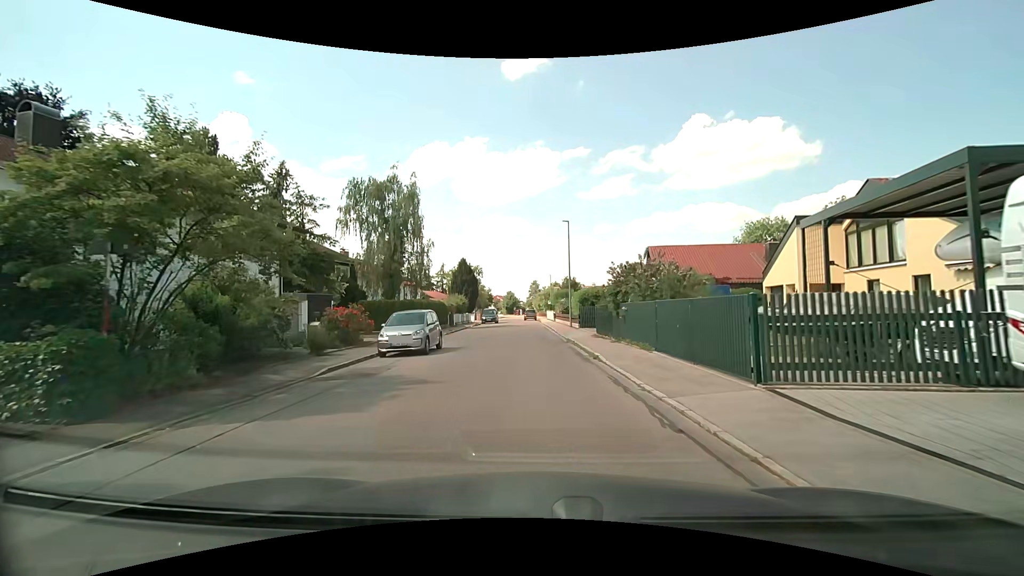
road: residential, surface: asphalt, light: Day
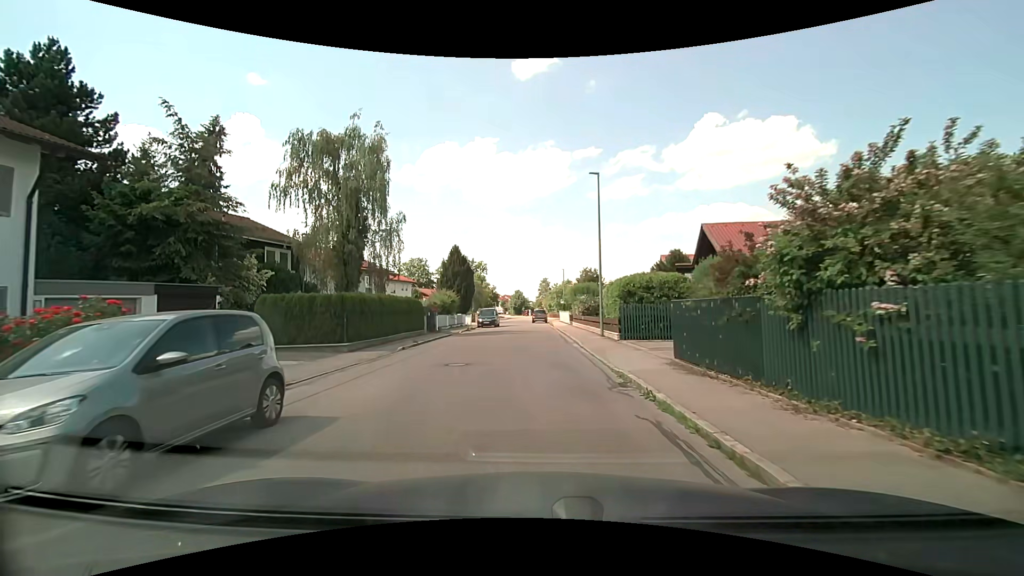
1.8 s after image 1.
(-0.1, +12.6) m; -1°
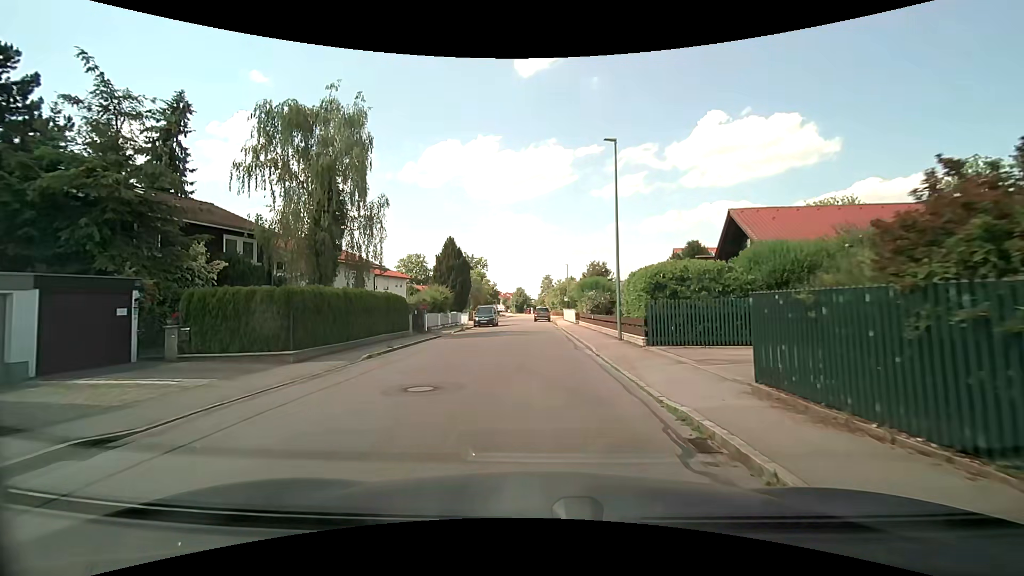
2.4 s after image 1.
(0.0, +4.3) m; 0°
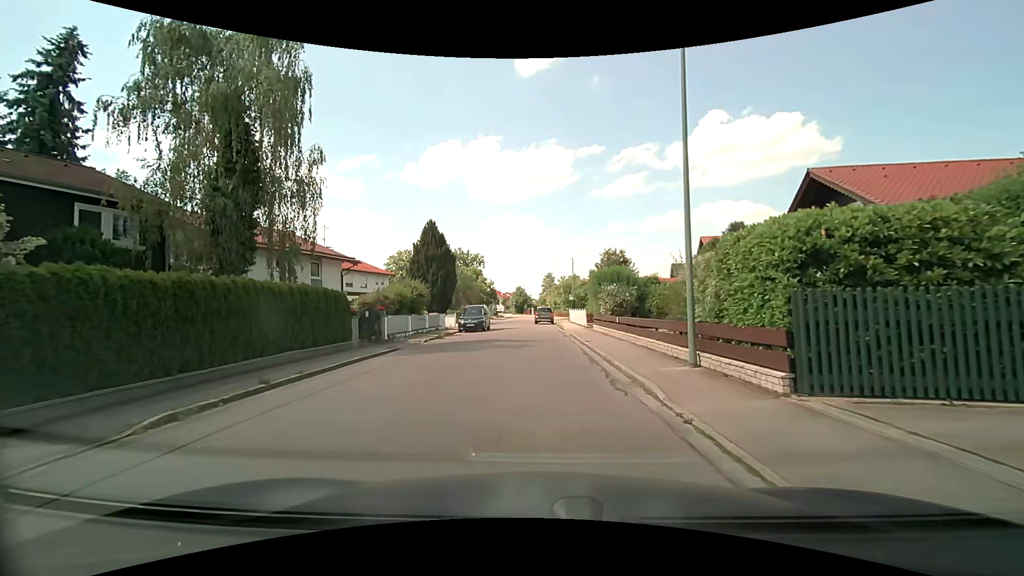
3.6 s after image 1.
(0.0, +8.6) m; 0°
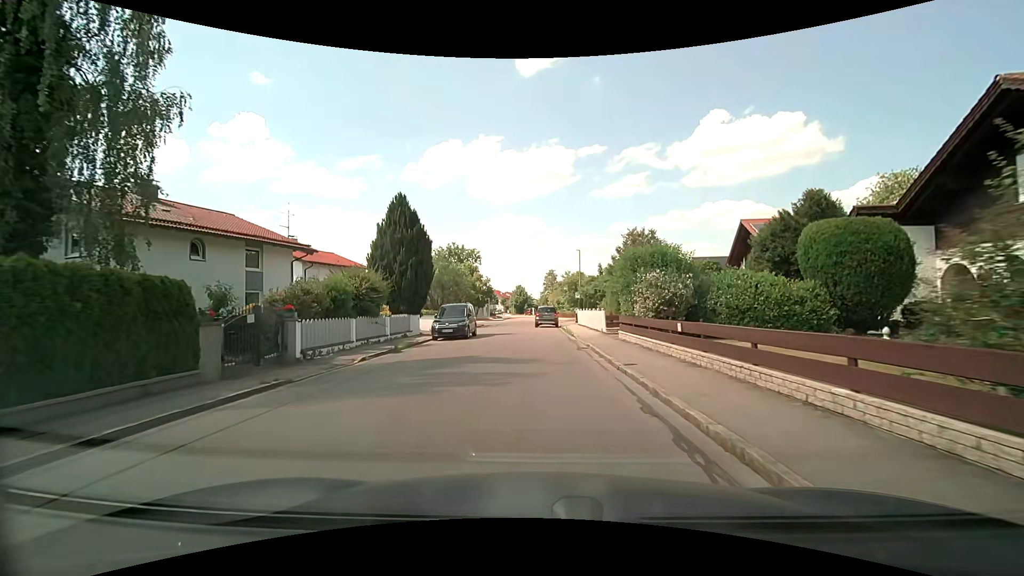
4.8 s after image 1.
(0.0, +8.6) m; 0°
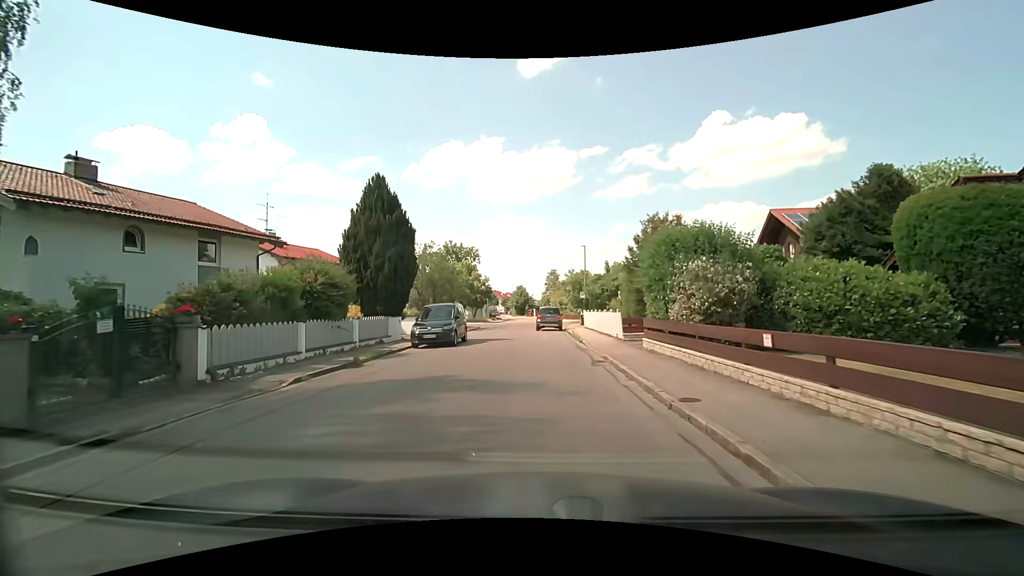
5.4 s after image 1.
(0.0, +4.3) m; 0°
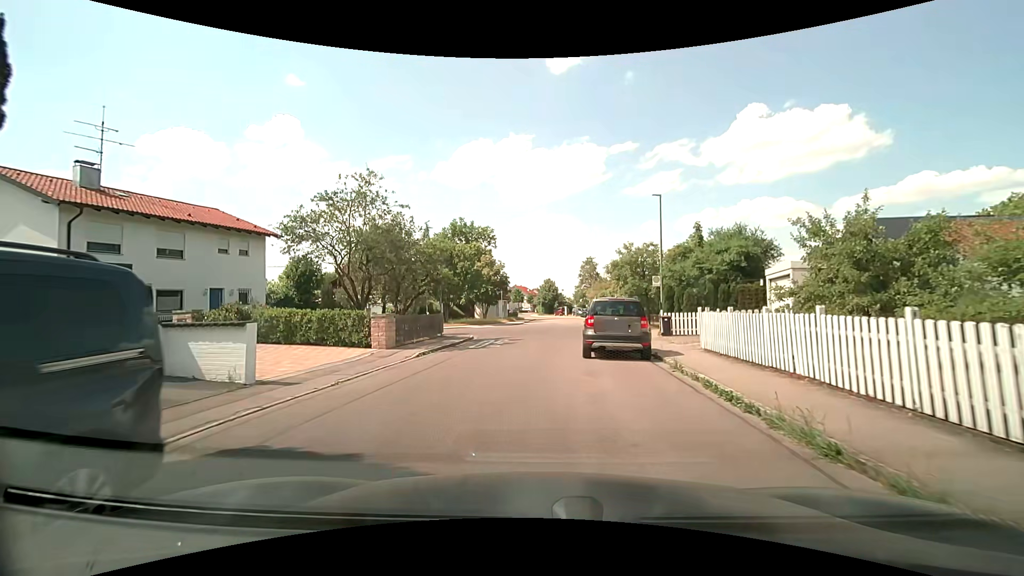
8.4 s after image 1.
(-0.4, +20.5) m; -3°
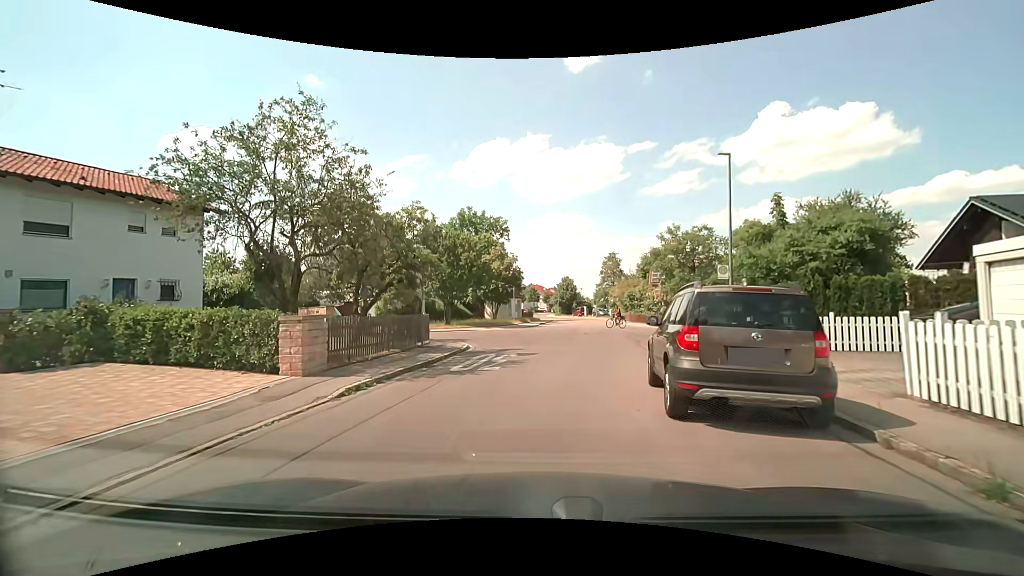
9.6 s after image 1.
(-0.2, +7.2) m; -2°
(0, +10) (+2, +20) (+5, +29) (+10, +38) (+19, +42) (+29, +45) (+38, +46) (+48, +46) (+58, +45) (+68, +41) m
